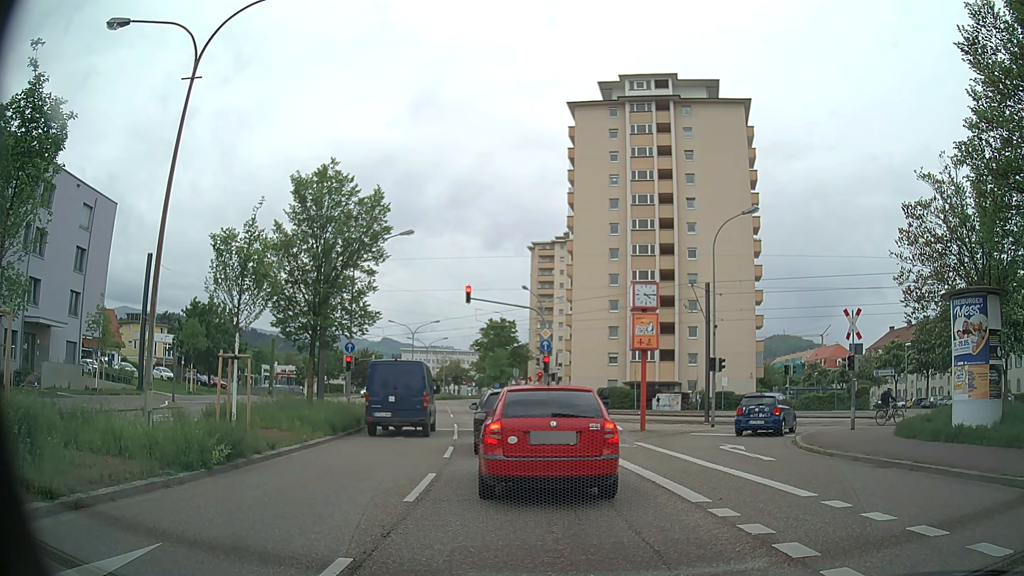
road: secondary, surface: asphalt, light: Day
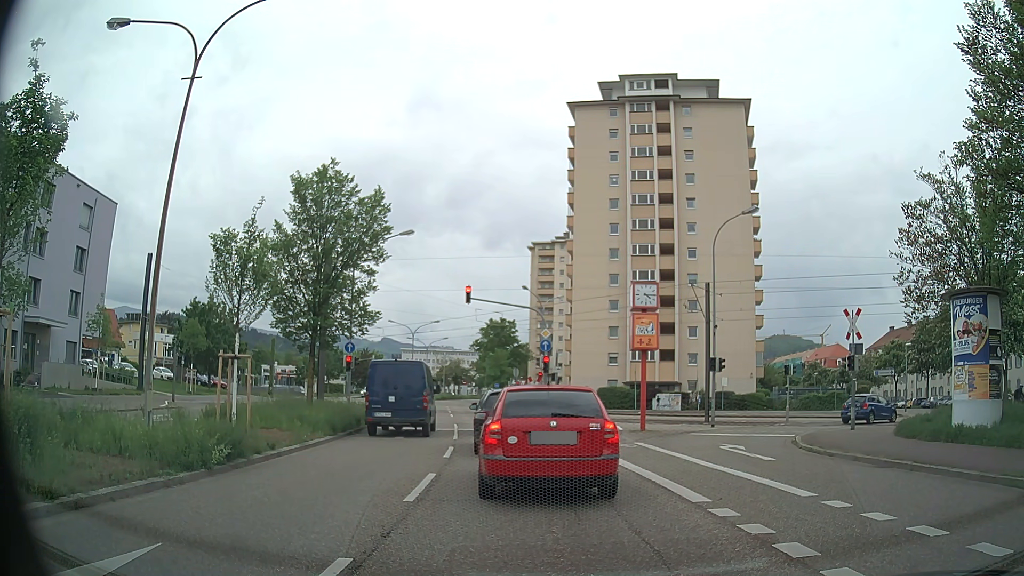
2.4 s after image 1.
(0.0, 0.0) m; 0°
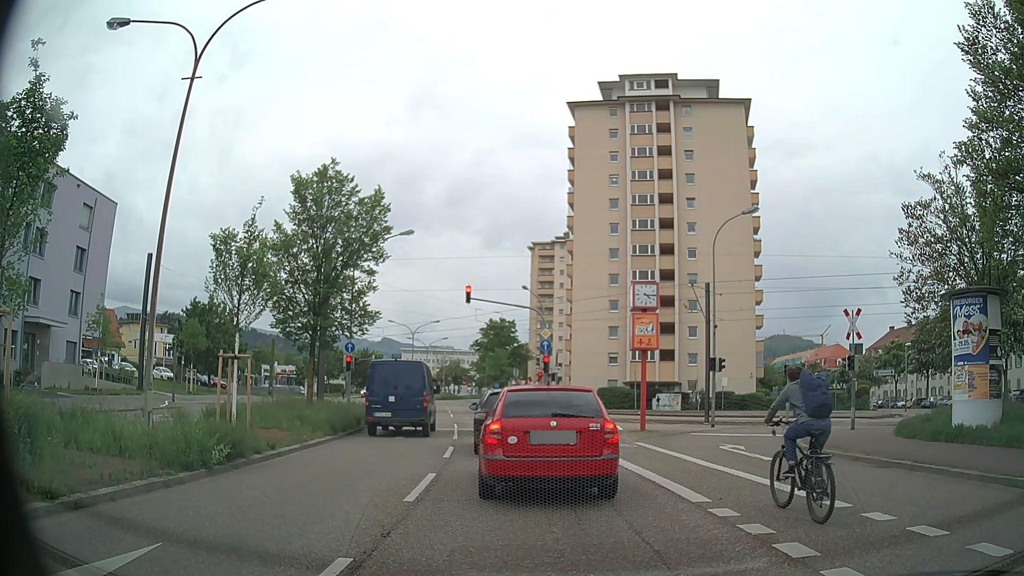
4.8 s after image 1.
(0.0, 0.0) m; 0°
(0, +10) (-1, +20) (-2, +30) (-3, +40) (-5, +50) (-6, +60) (-8, +69) (-9, +79) (-11, +89) (-12, +99) m
